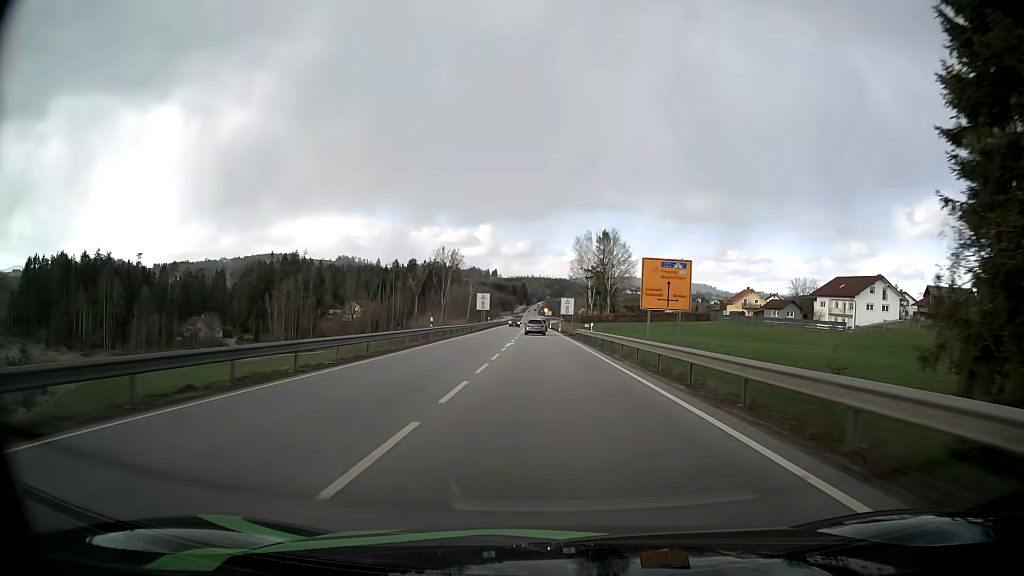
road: primary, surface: asphalt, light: Day
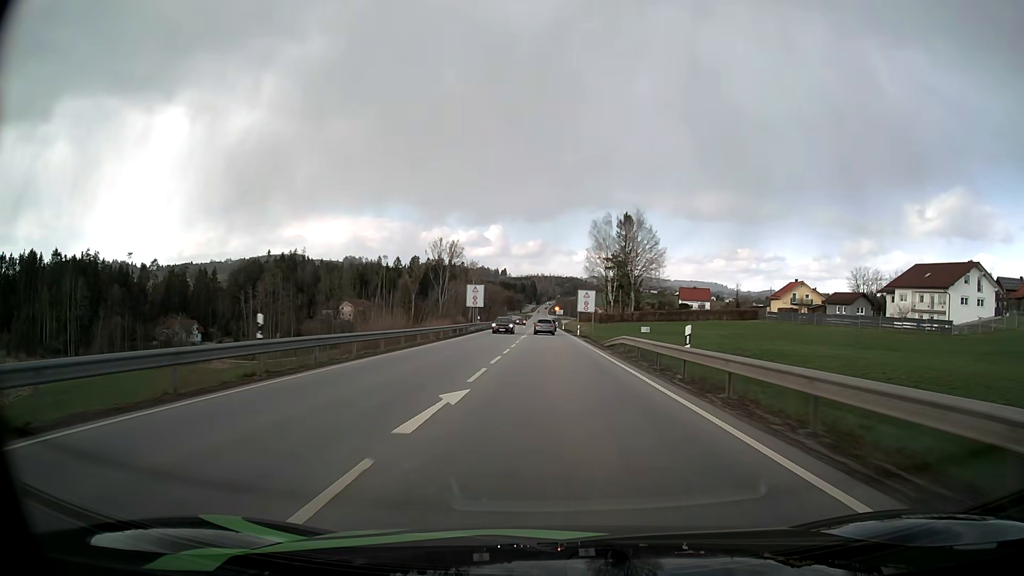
(-0.3, +26.8) m; -1°
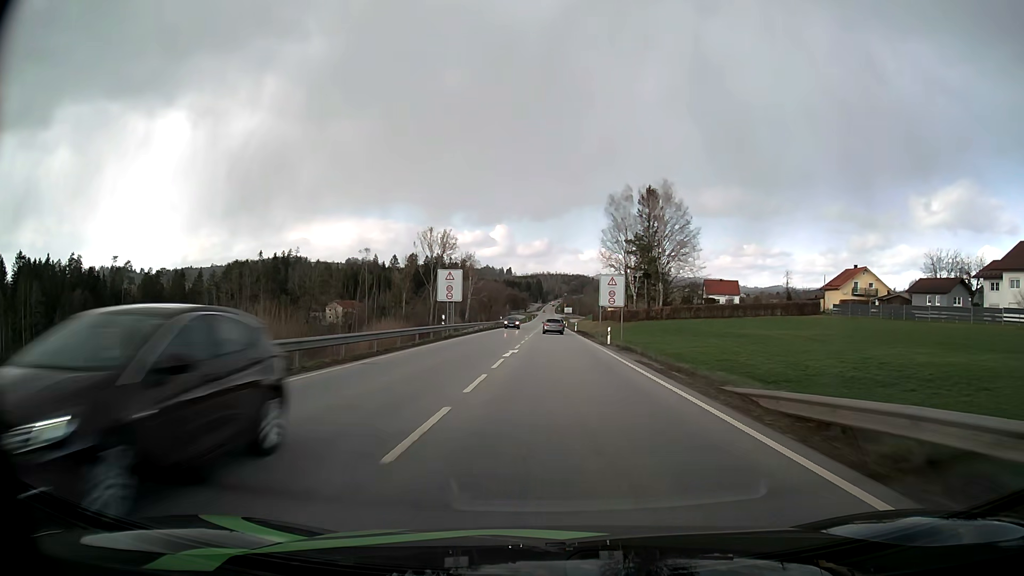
(-0.1, +26.3) m; 0°
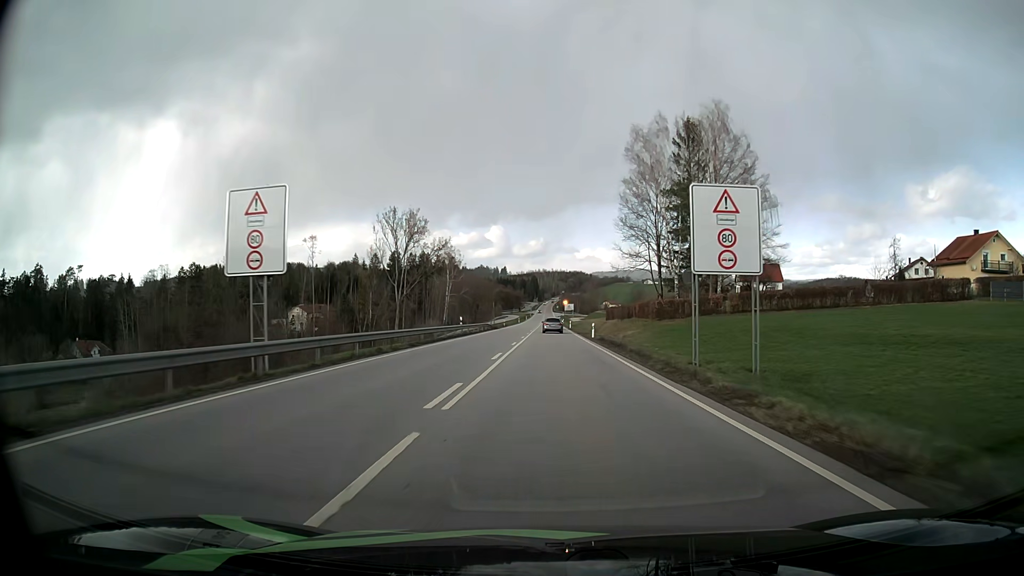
(+0.2, +38.4) m; 0°
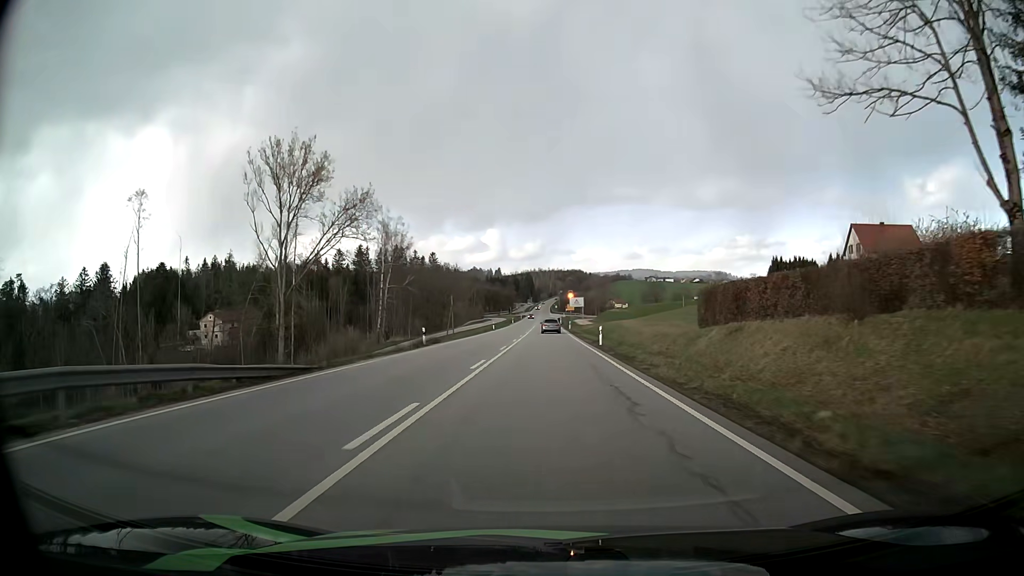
(+0.2, +63.2) m; 0°
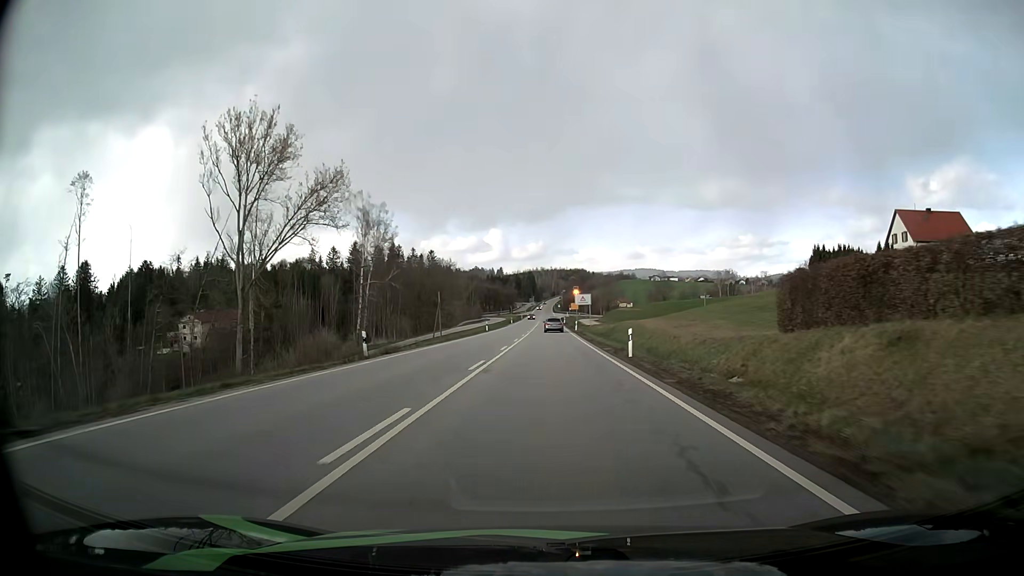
(0.0, +12.8) m; 0°
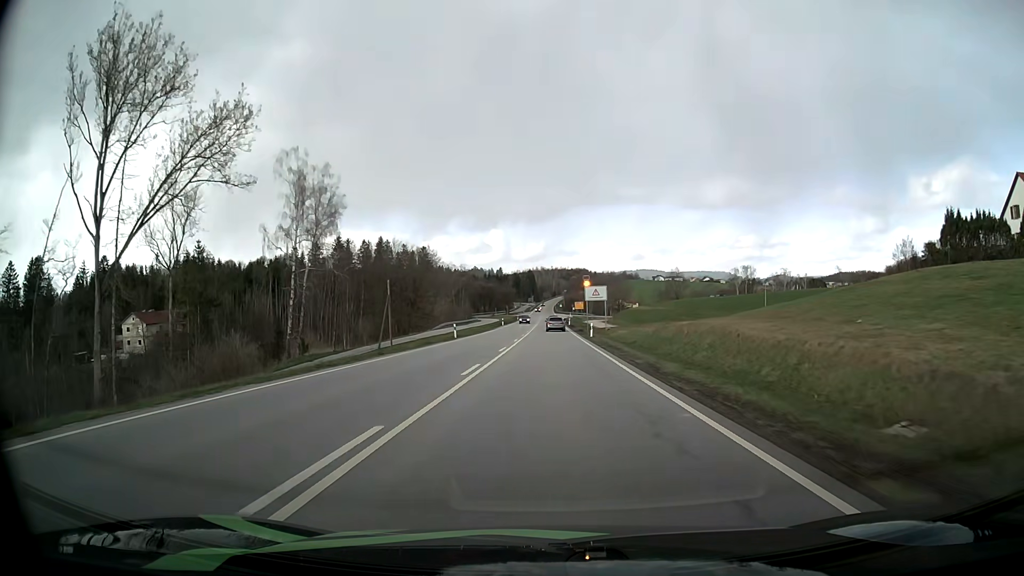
(0.0, +25.9) m; 0°
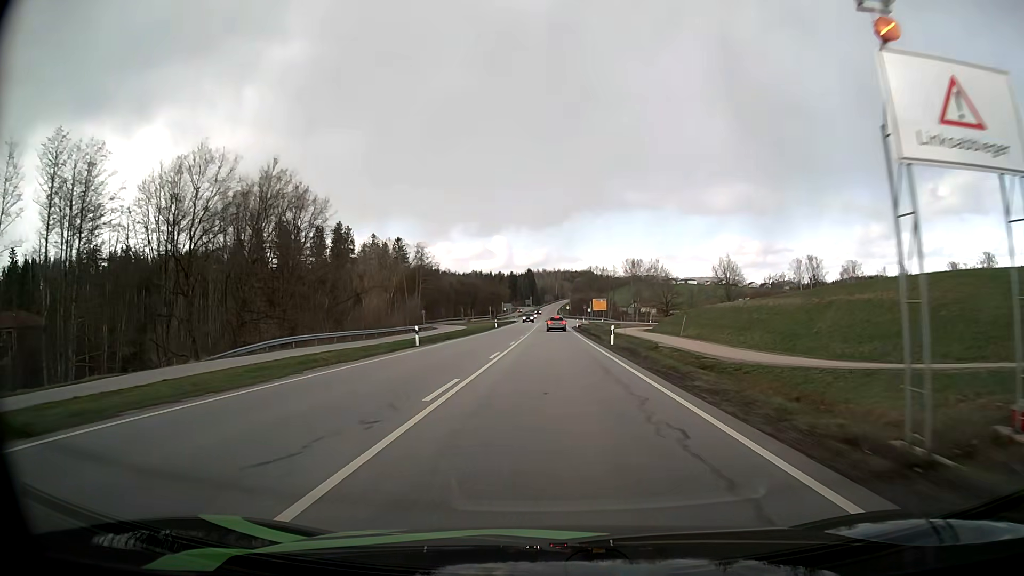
(-0.1, +65.7) m; 0°
(0, +10) (0, +20) (0, +30) (0, +40) (0, +50) (0, +60) (0, +70) (0, +80) (0, +90) (0, +100) m
